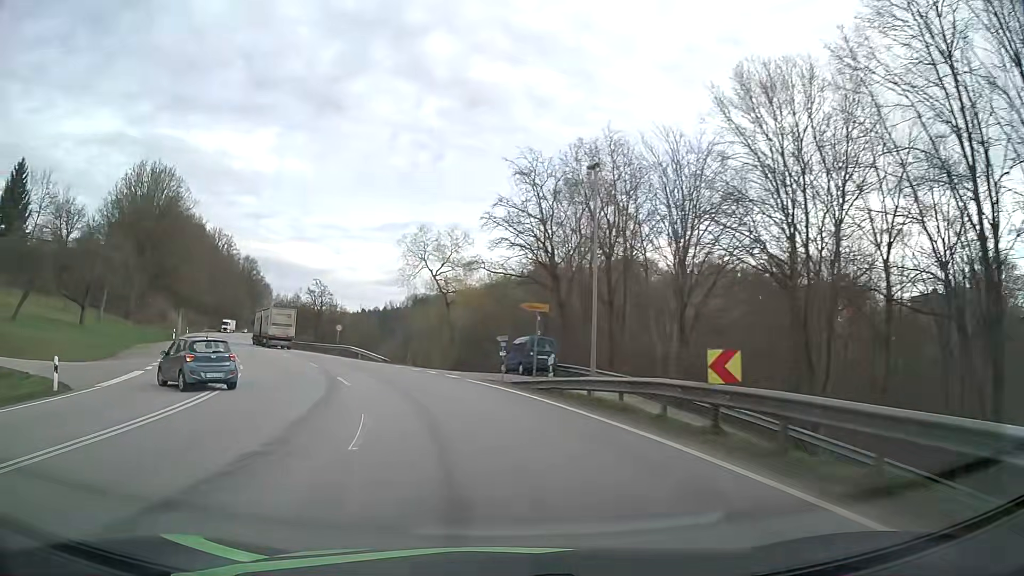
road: primary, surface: asphalt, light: Day
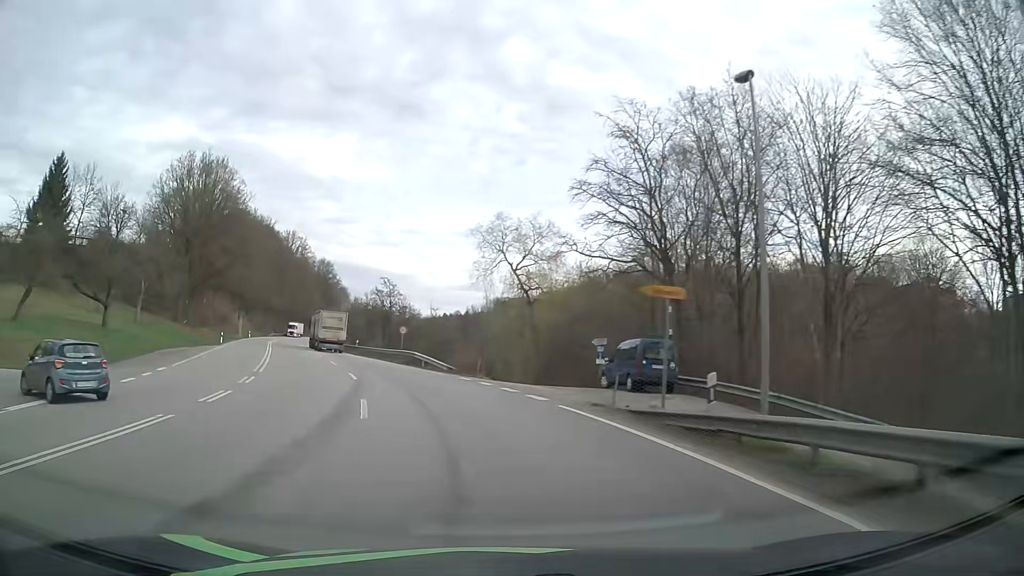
(-0.5, +8.3) m; -7°
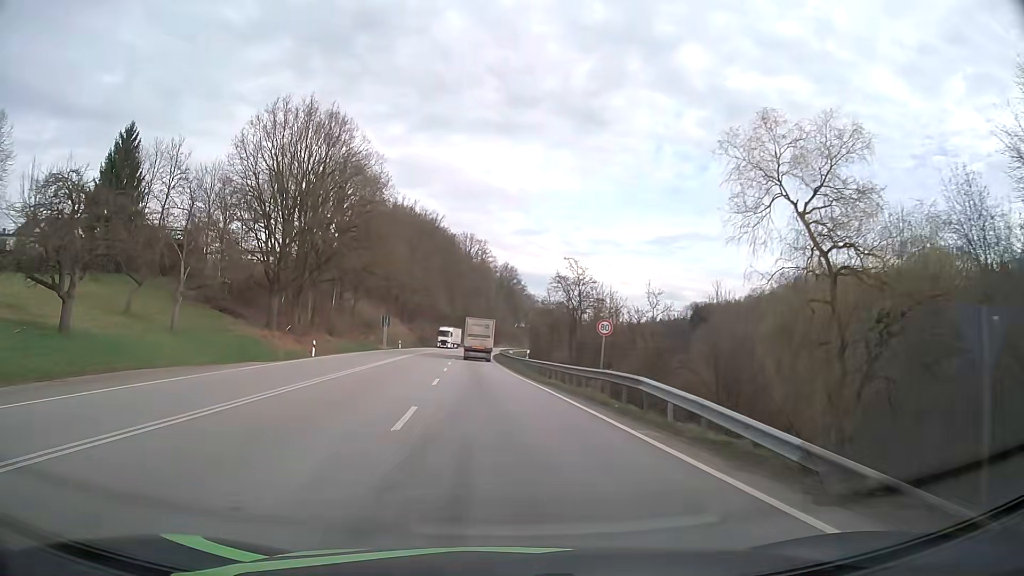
(-4.0, +25.3) m; -17°
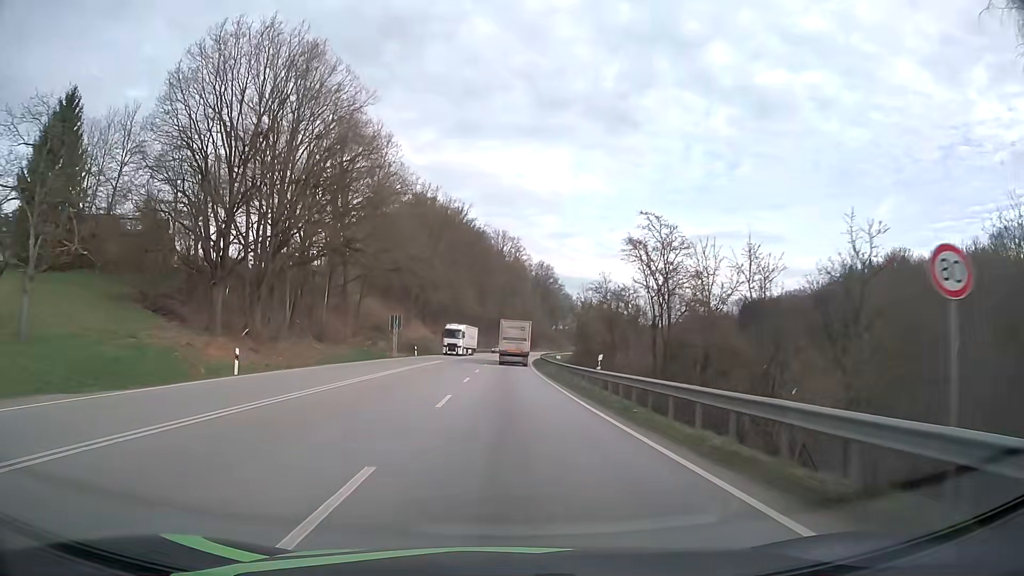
(-0.8, +19.2) m; -4°
(0, +10) (0, +20) (0, +30) (-1, +40) (-1, +50) (-2, +60) (-2, +70) (-2, +80) (-2, +90) (-2, +100) m
